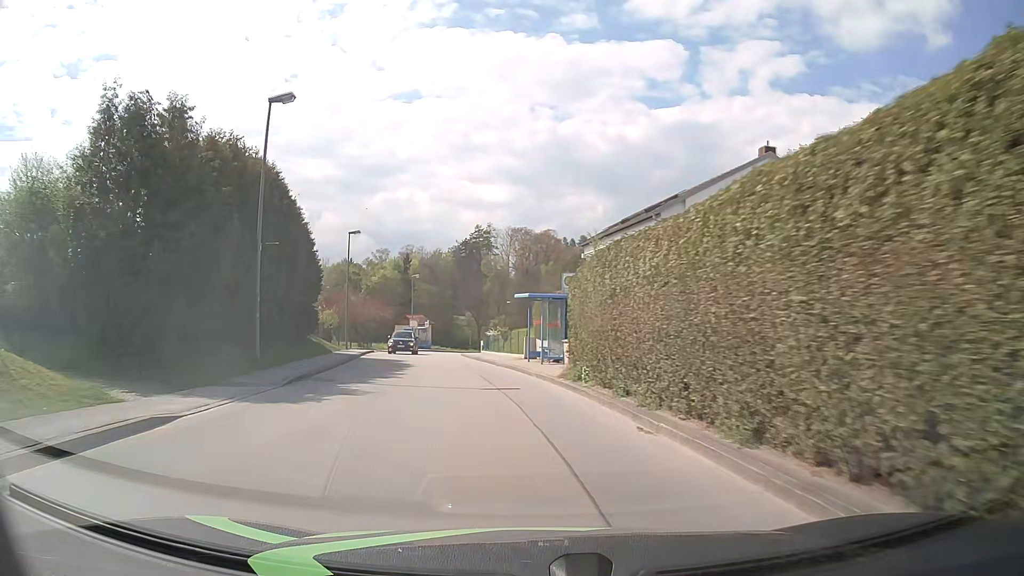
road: unclassified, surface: asphalt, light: Day
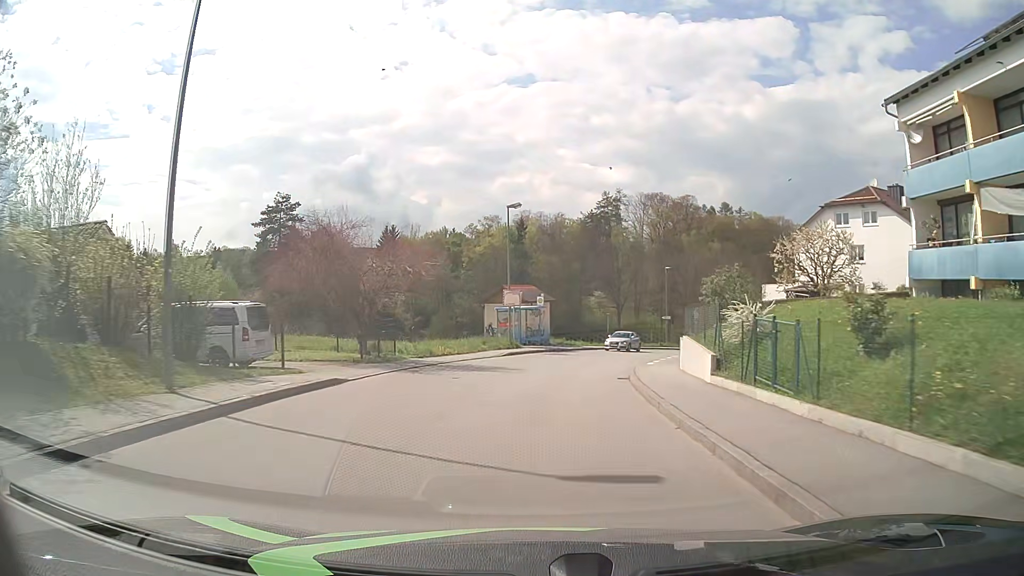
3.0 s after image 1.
(-4.5, +35.3) m; -10°
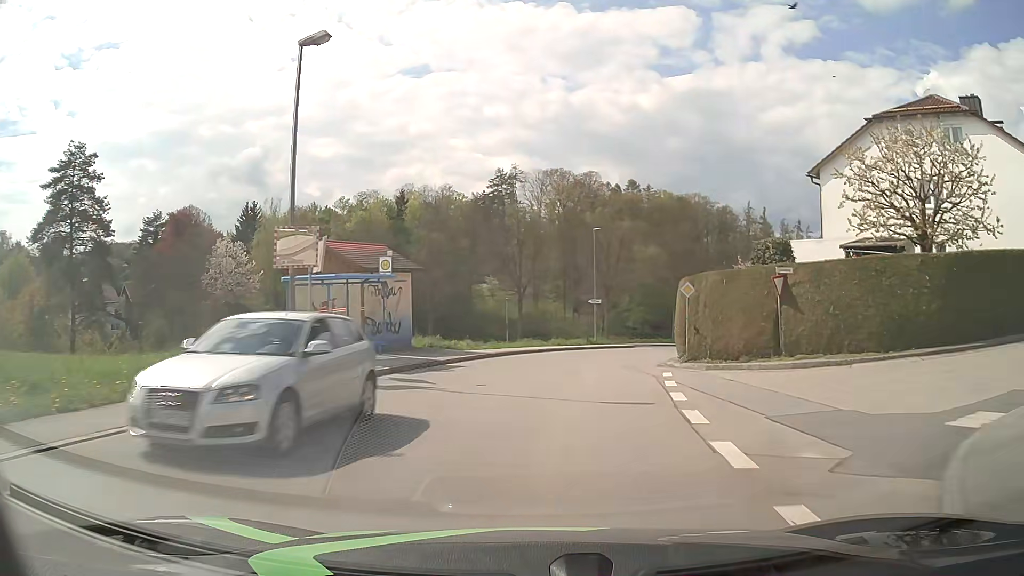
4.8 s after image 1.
(+1.4, +21.5) m; +9°
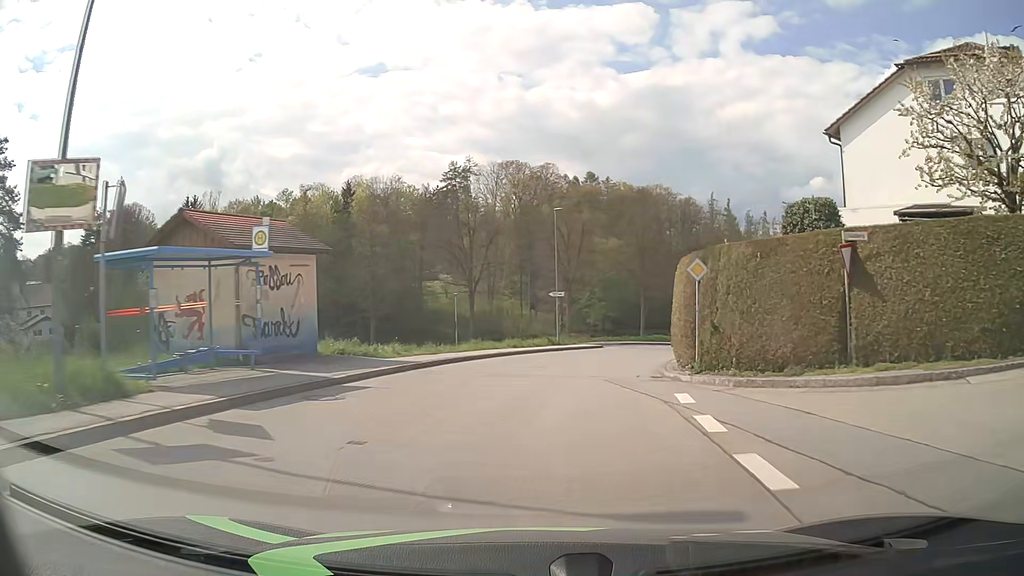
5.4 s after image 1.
(+0.2, +7.2) m; +4°
(0, +10) (+2, +20) (+4, +30) (+7, +39) (+11, +48) (+5, +56) (-4, +59) (-14, +58) (-24, +56) (-34, +55) m
